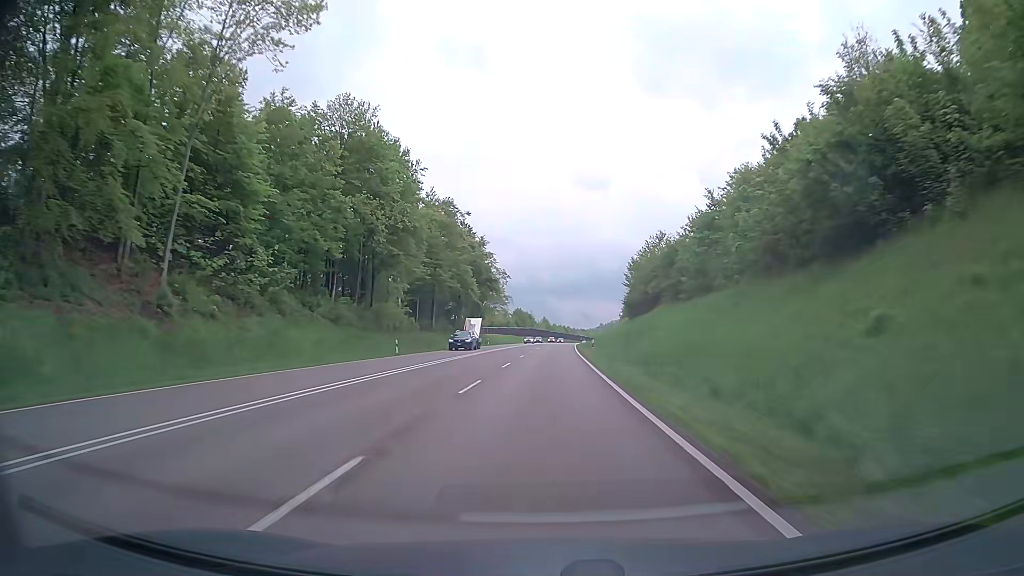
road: trunk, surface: asphalt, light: Day
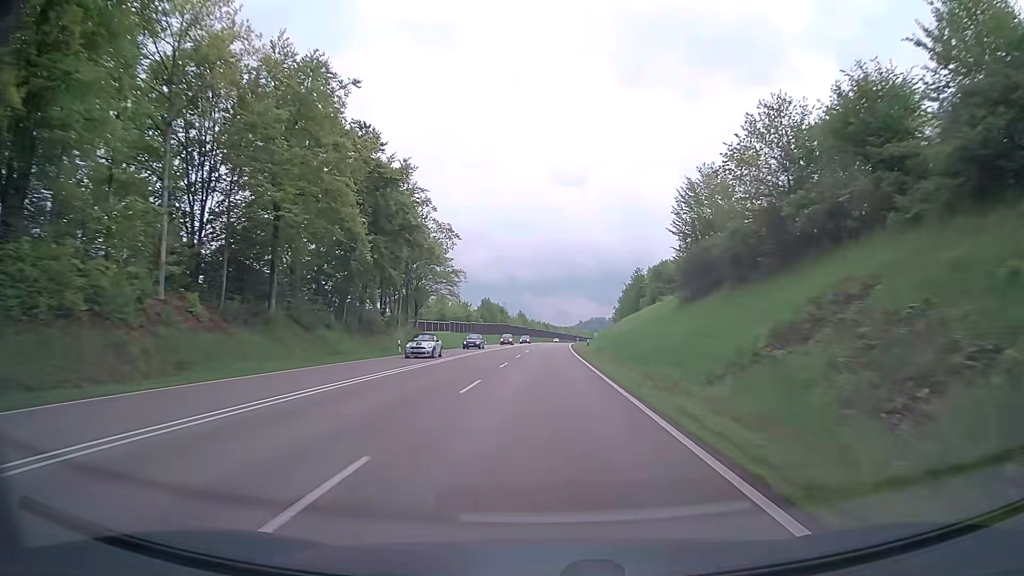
(+0.7, +48.1) m; +2°
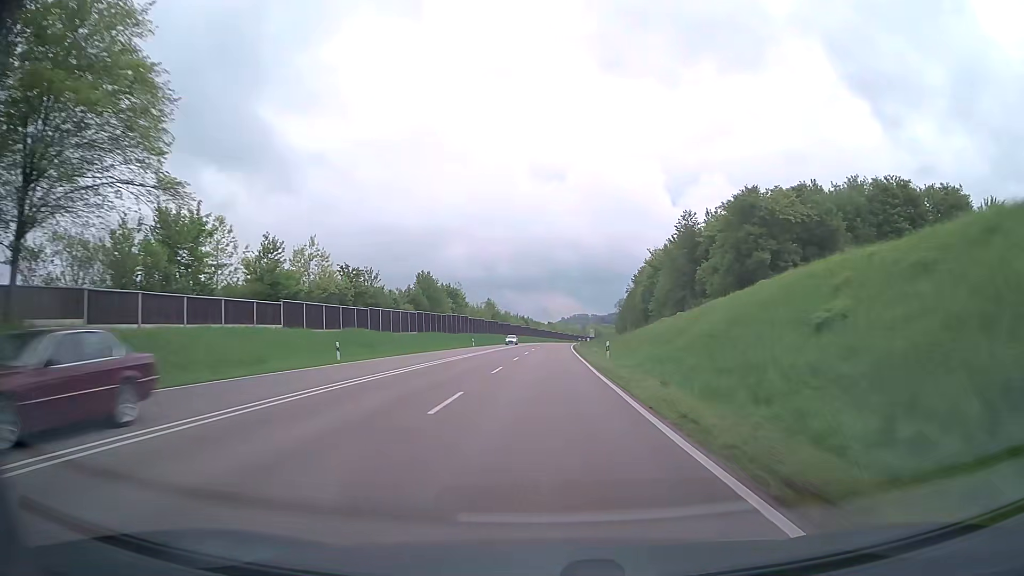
(+0.9, +64.1) m; +1°
(0, +10) (0, +20) (0, +30) (0, +40) (+1, +50) (+1, +60) (+1, +70) (+2, +80) (+2, +90) (+3, +100) m
